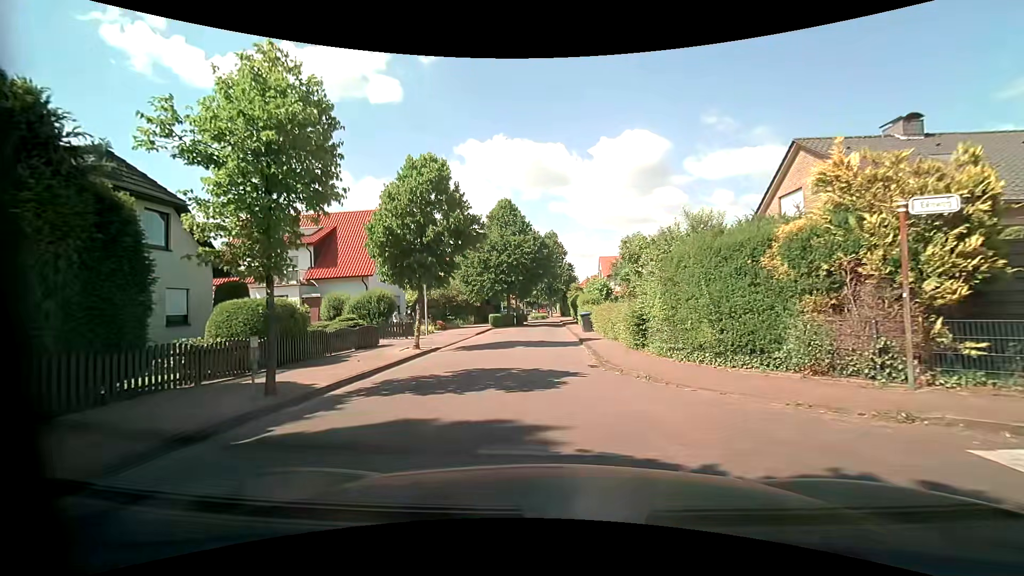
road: residential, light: Day
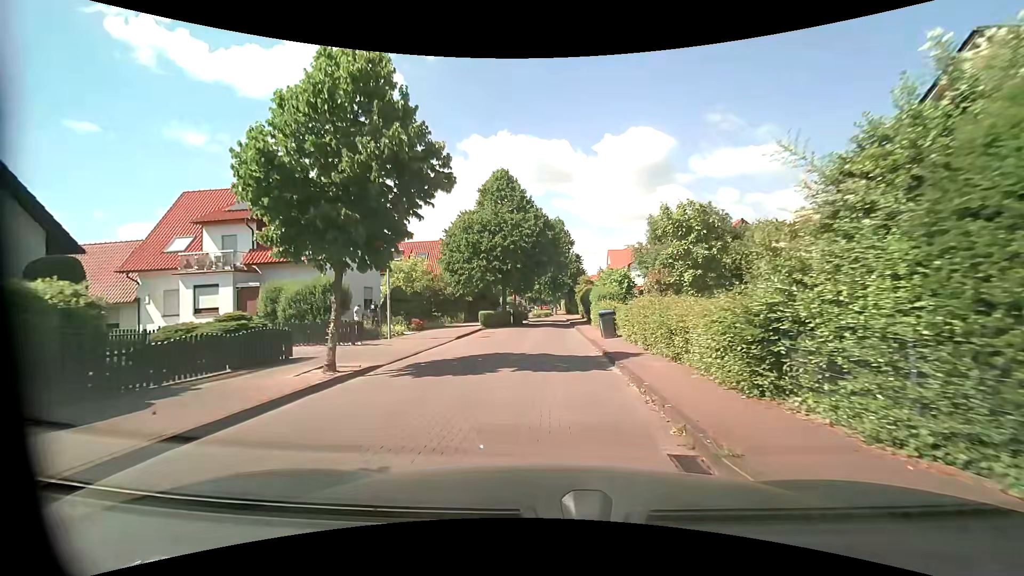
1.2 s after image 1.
(-0.1, +8.0) m; -1°
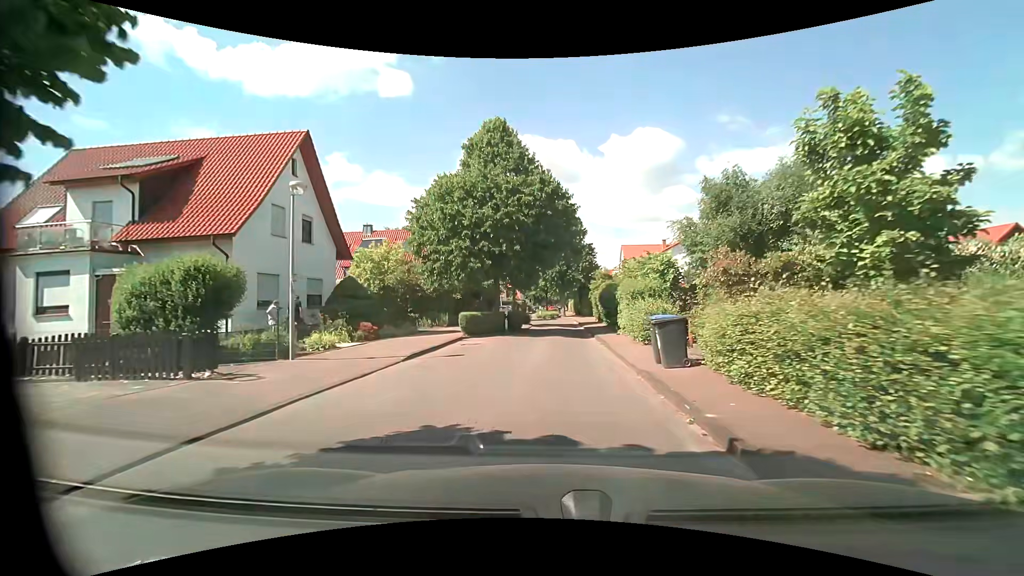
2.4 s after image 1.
(+0.1, +8.9) m; -1°
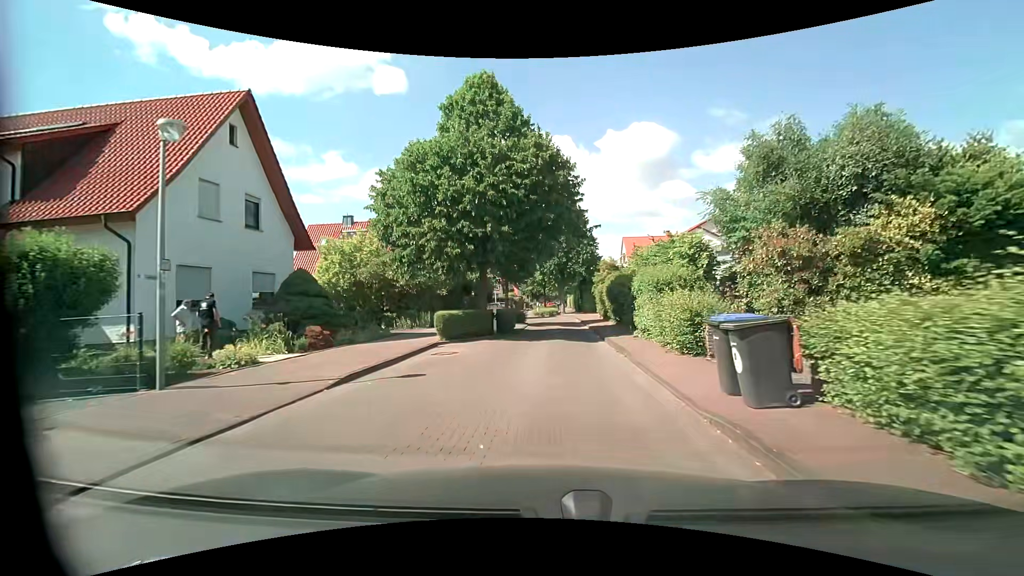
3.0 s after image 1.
(+0.1, +4.4) m; +2°
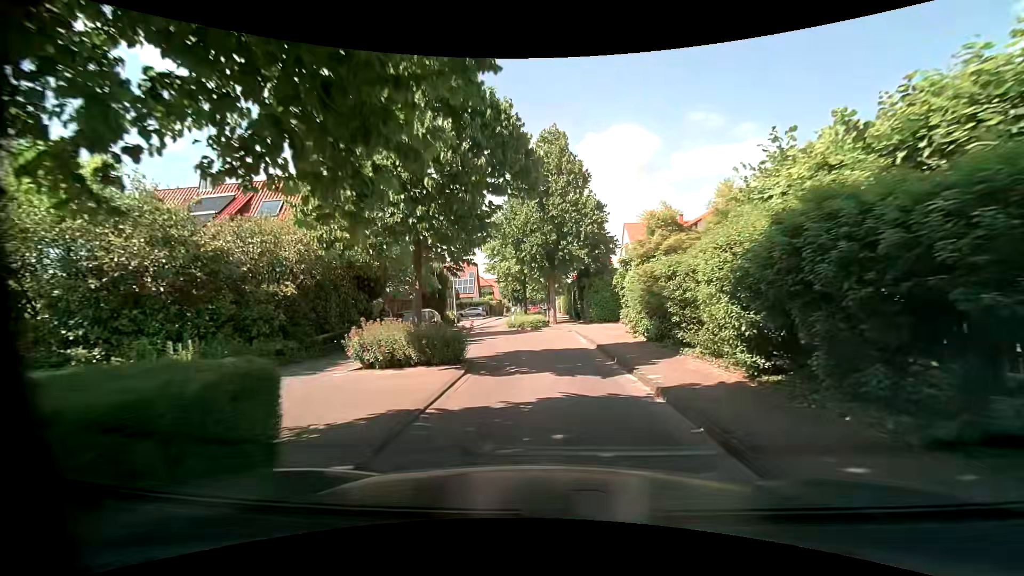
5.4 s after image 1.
(+0.1, +17.5) m; +1°
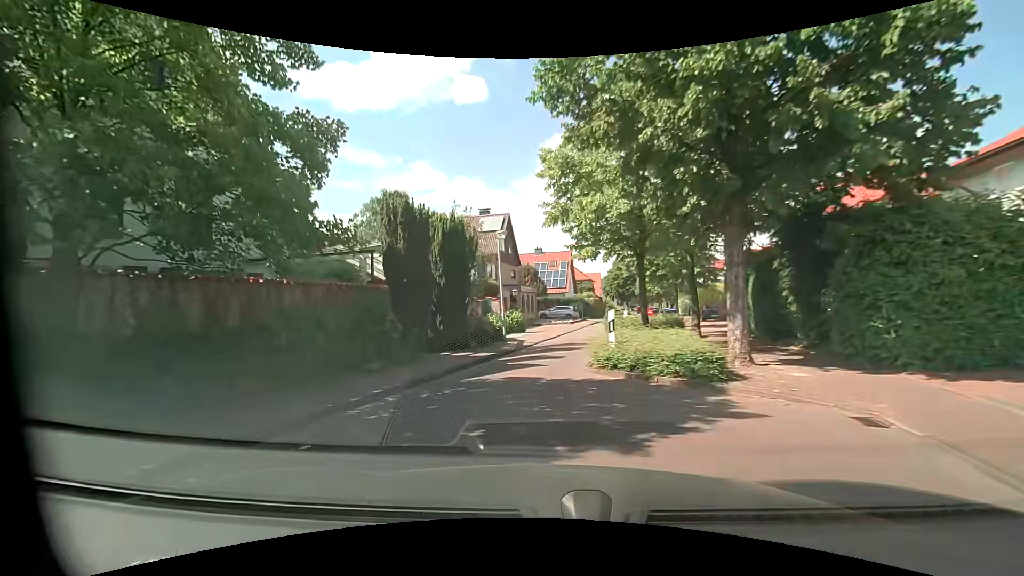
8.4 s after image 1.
(-0.6, +19.0) m; -11°
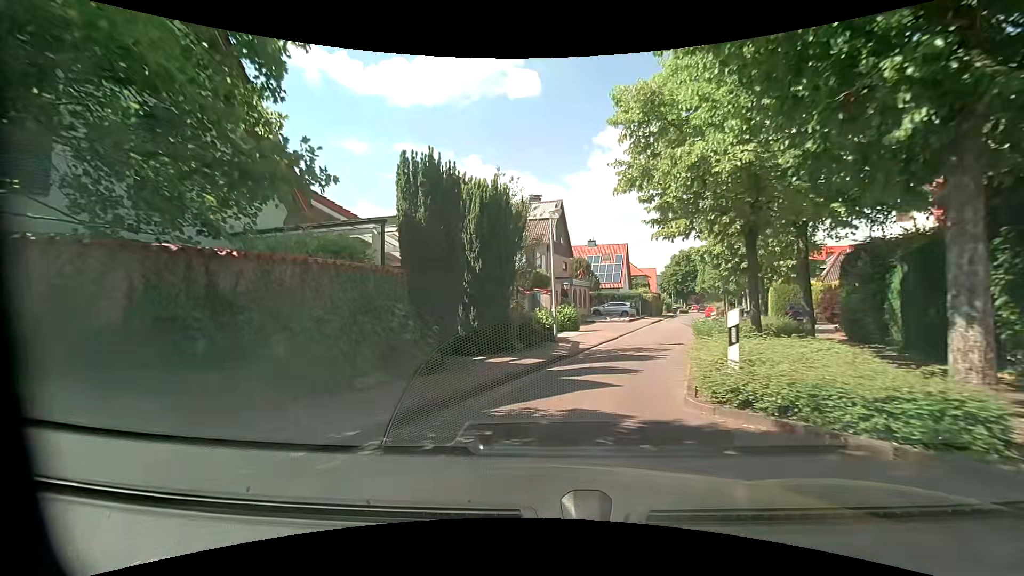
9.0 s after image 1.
(-0.2, +3.5) m; -7°
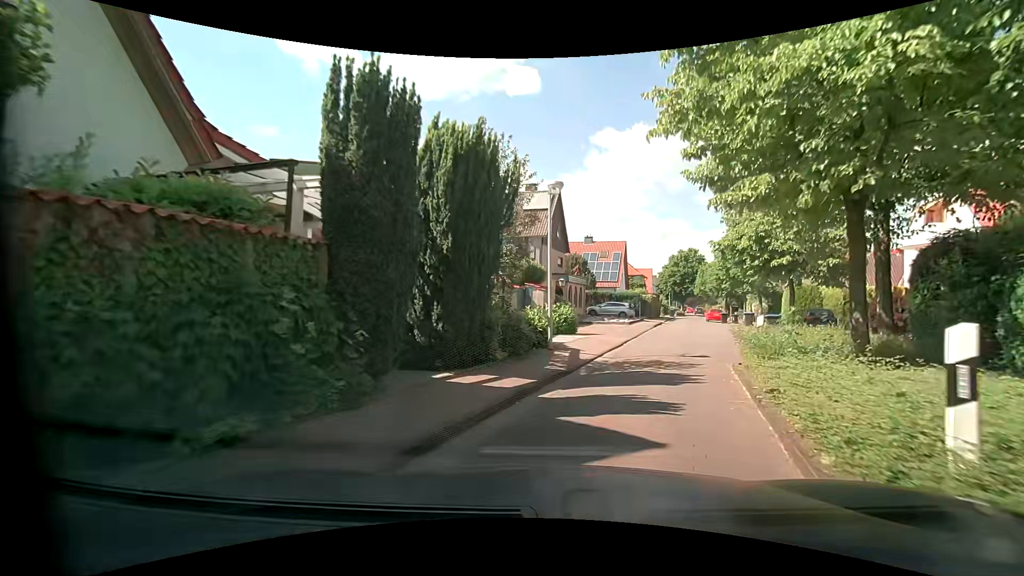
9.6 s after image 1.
(0.0, +3.5) m; +2°
(+1, +10) (+4, +20) (+7, +29) (+9, +39) (+12, +48) (+15, +58) (+18, +68) (+21, +77) (+24, +87) (+27, +96) m
